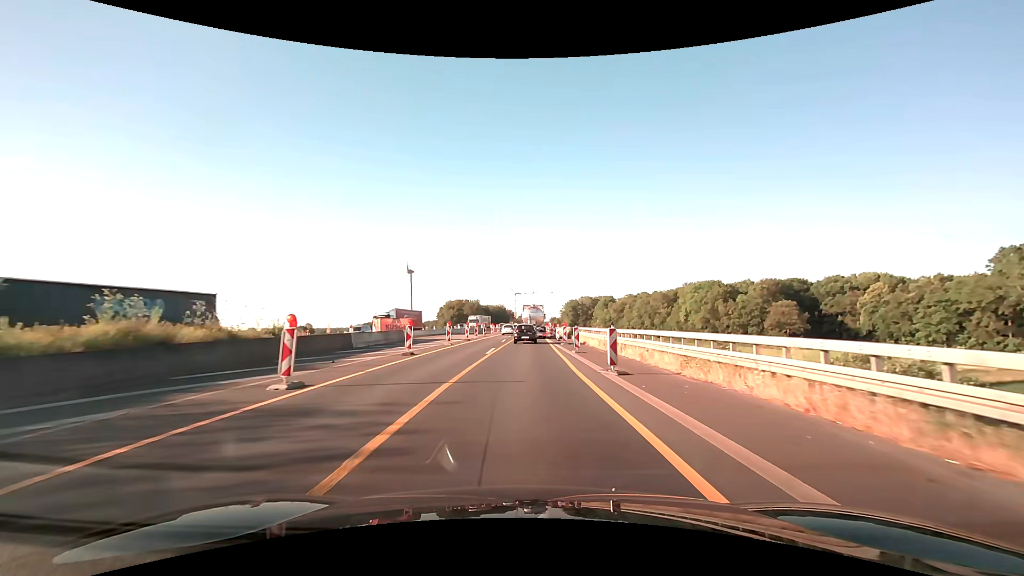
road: motorway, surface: asphalt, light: Day
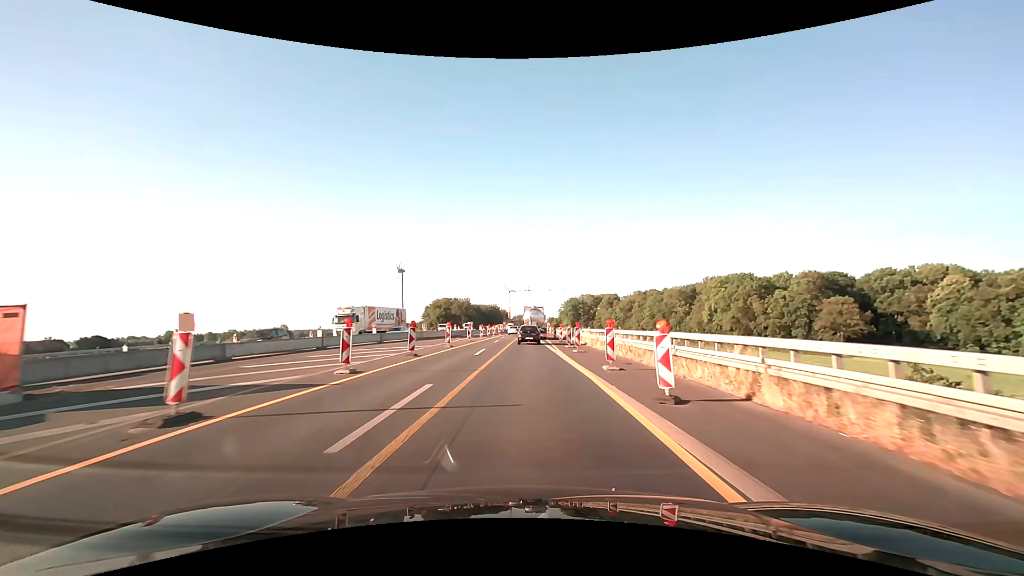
(+0.3, +35.8) m; +1°
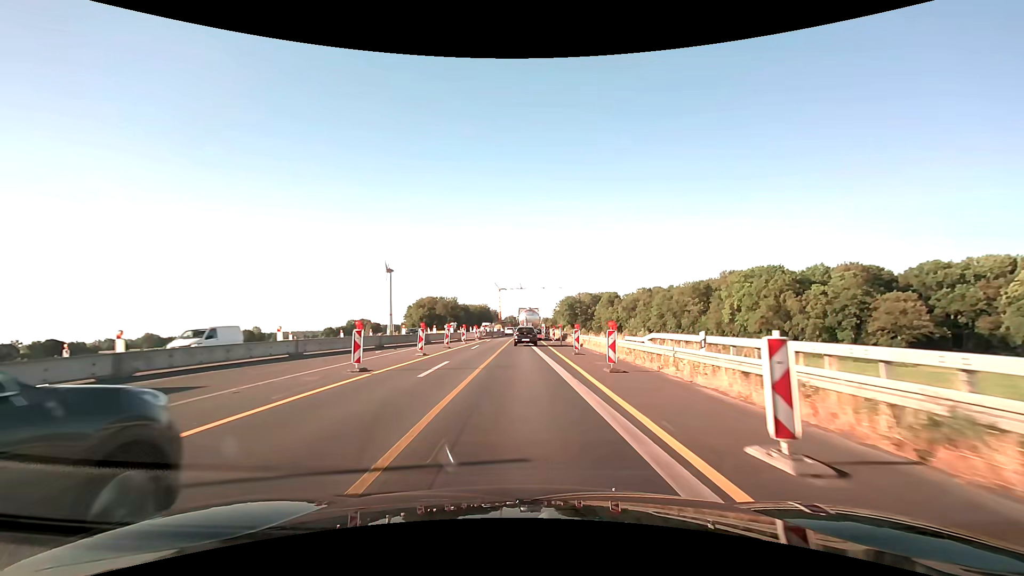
(+0.2, +28.2) m; +1°
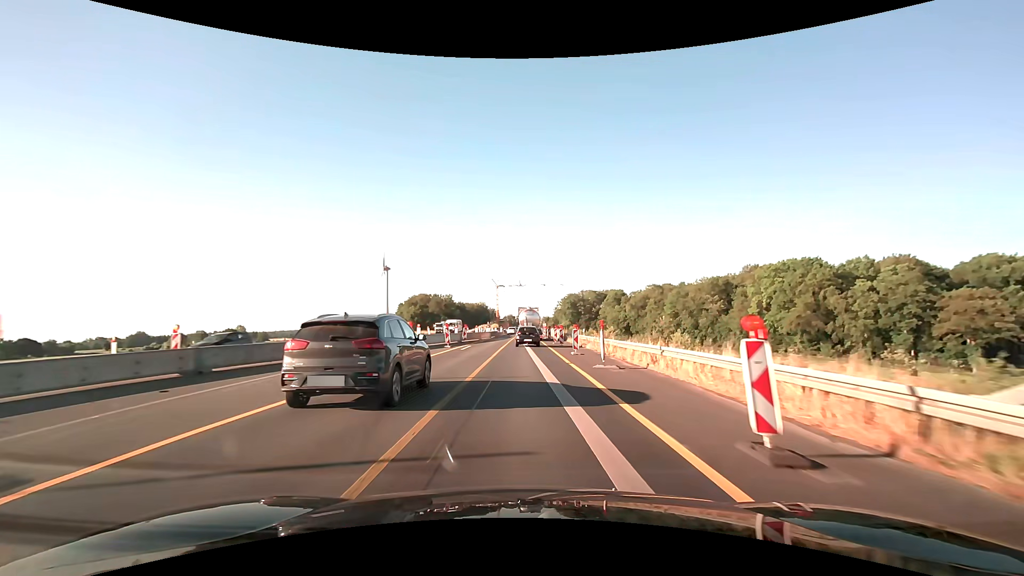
(0.0, +20.2) m; 0°
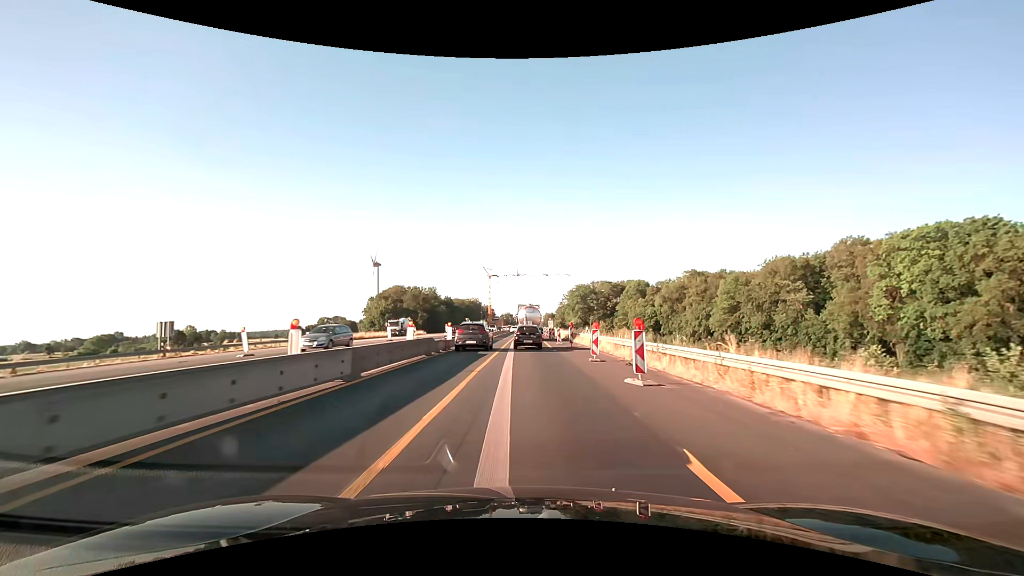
(+0.1, +52.7) m; 0°
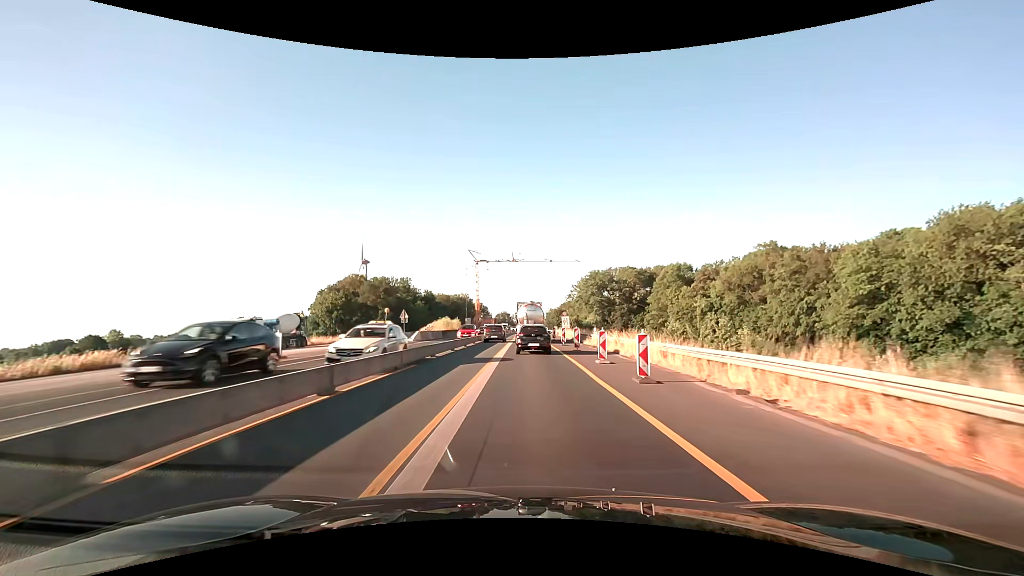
(+0.1, +54.6) m; 0°
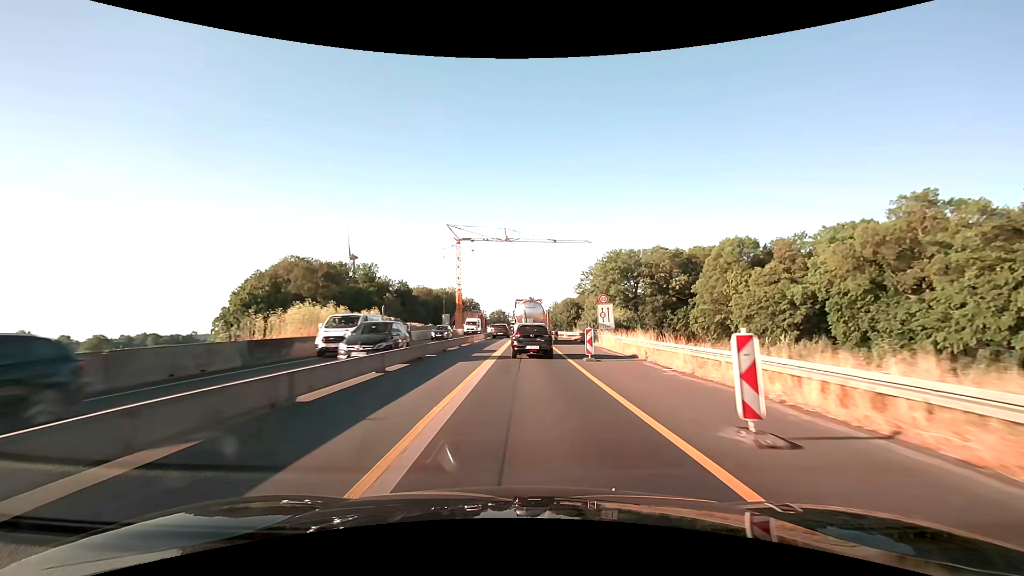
(+0.1, +43.7) m; 0°
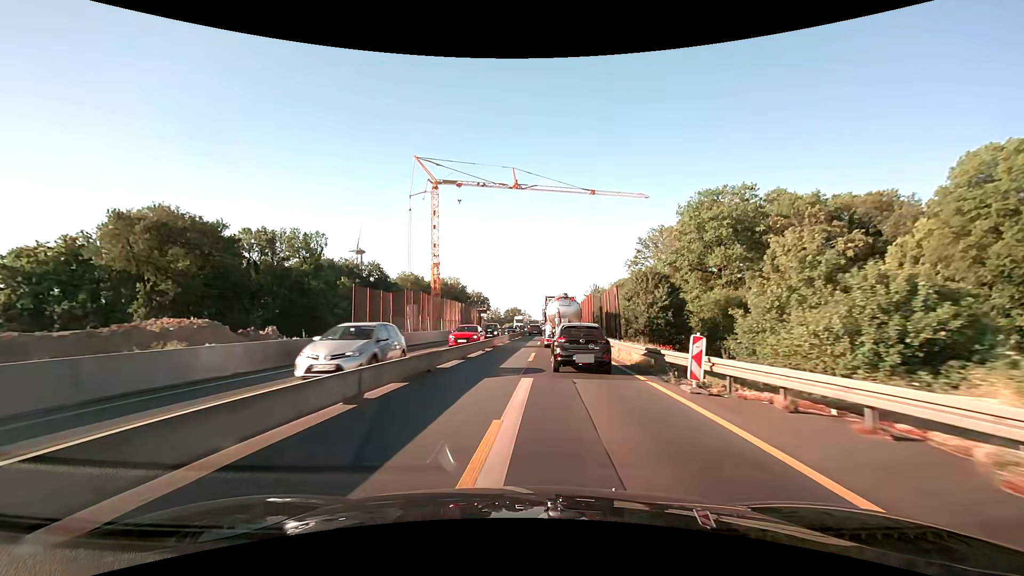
(-0.3, +56.0) m; -2°
(0, +10) (0, +20) (0, +30) (0, +40) (+1, +50) (+1, +60) (+1, +70) (+2, +80) (+2, +90) (+3, +100) m
